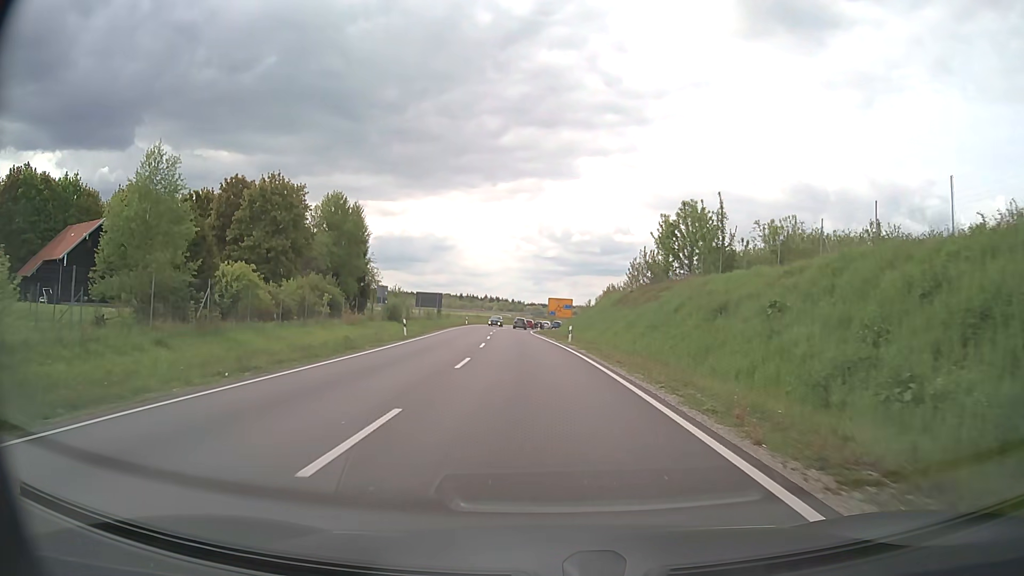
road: primary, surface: asphalt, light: Day
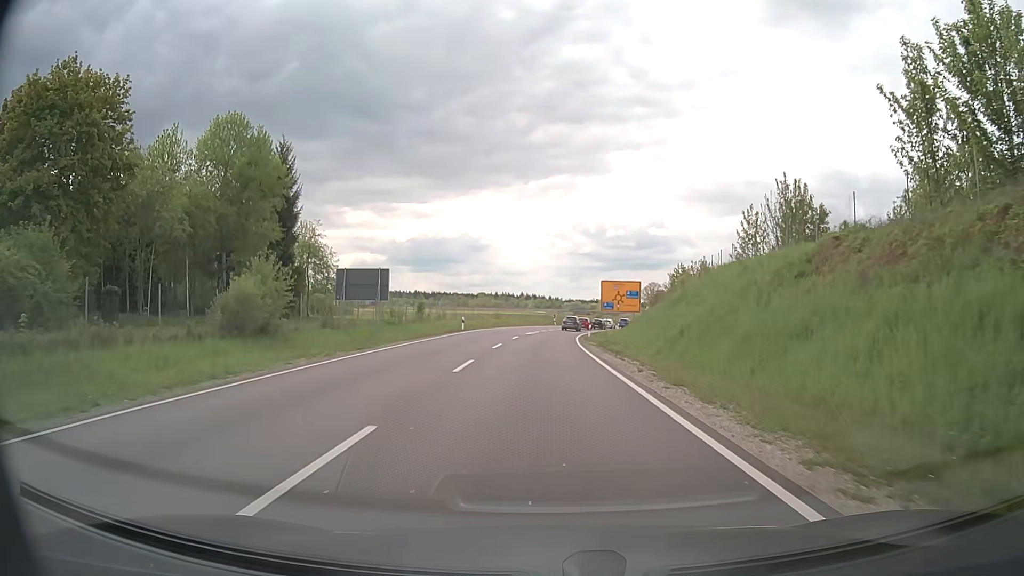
(-1.1, +37.7) m; -3°
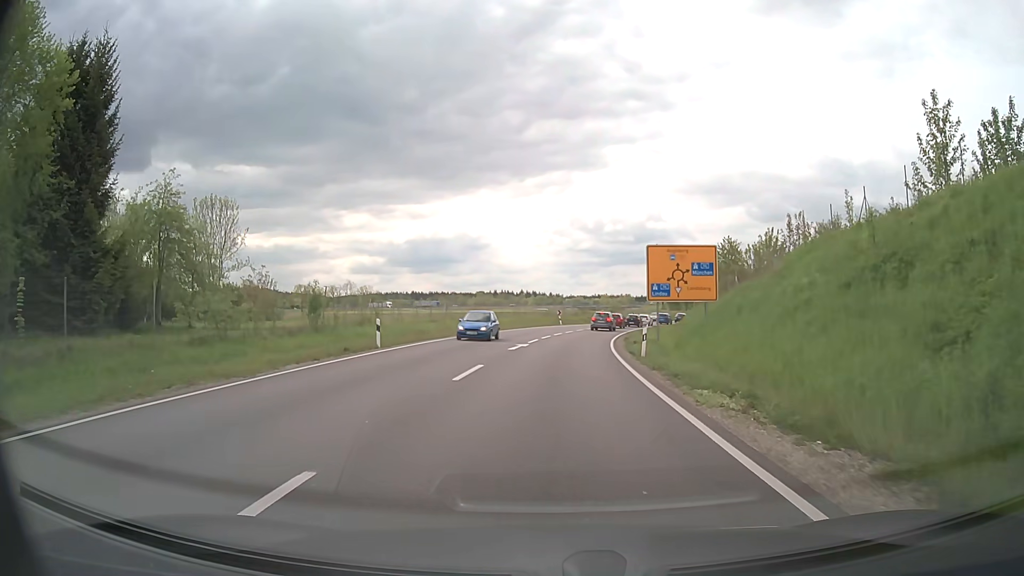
(-0.2, +26.5) m; 0°
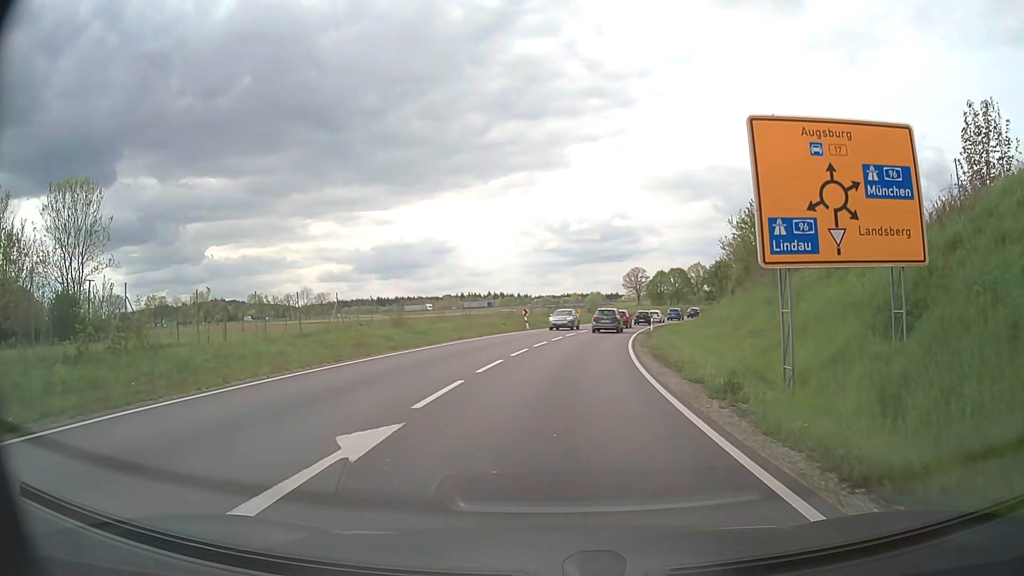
(+0.4, +21.5) m; +2°
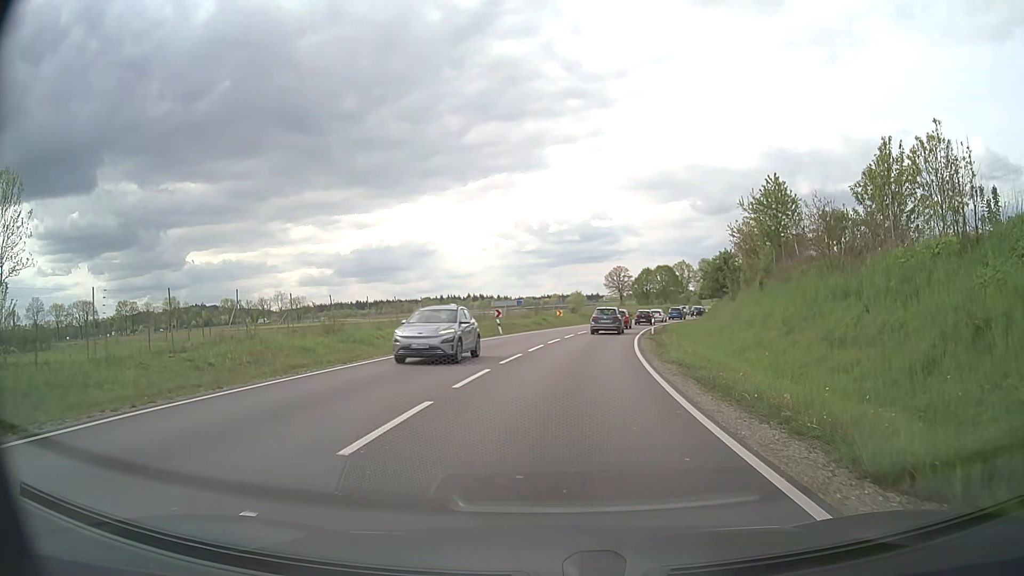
(+0.1, +9.2) m; +2°
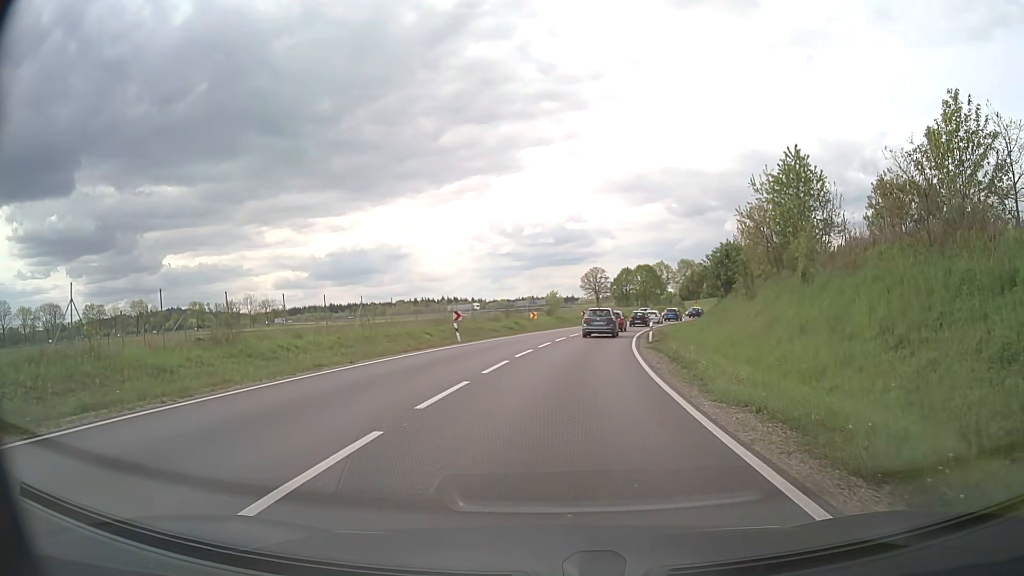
(+0.1, +8.6) m; +1°
